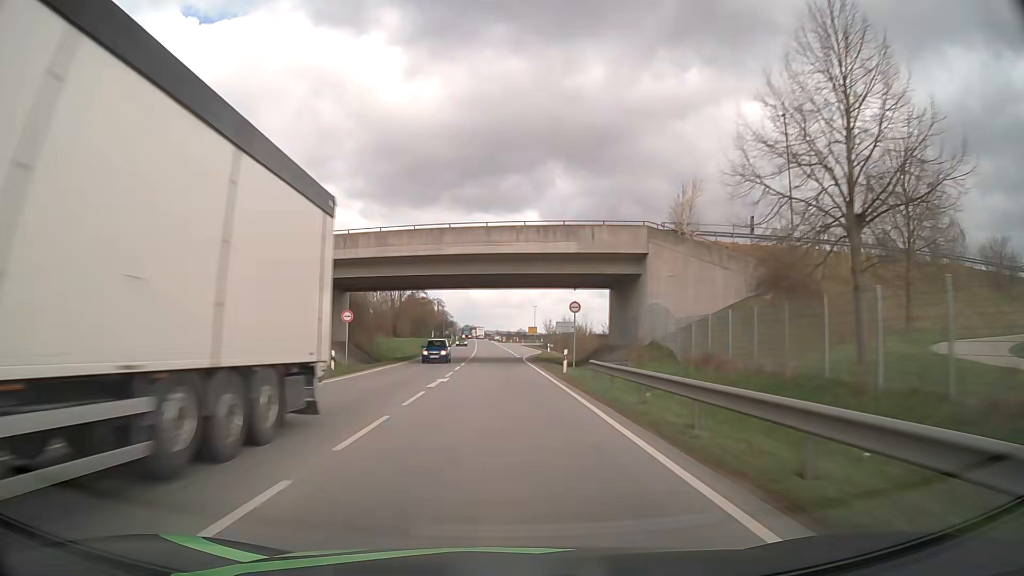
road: primary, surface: asphalt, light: Day
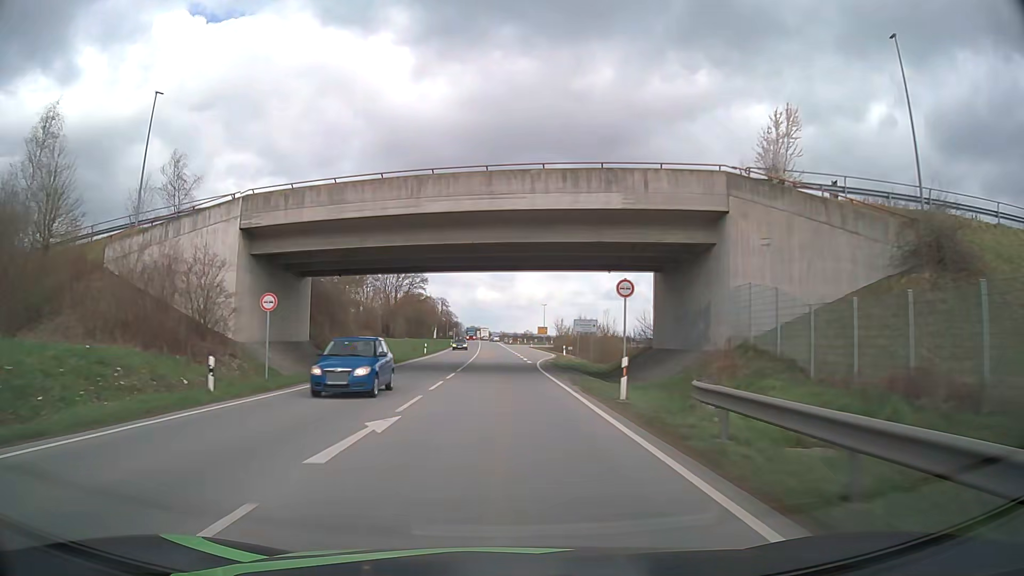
(0.0, +13.0) m; -1°
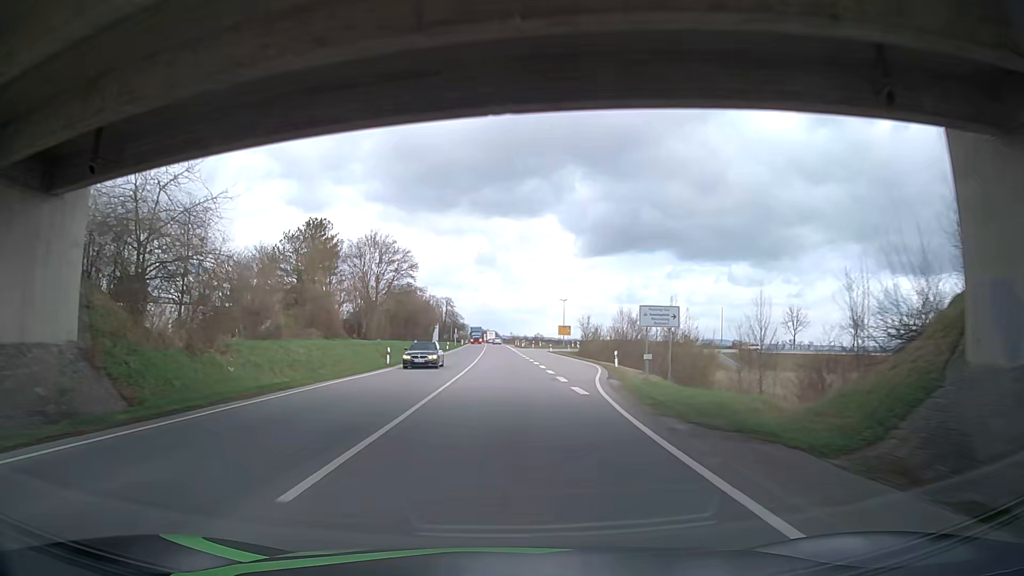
(-0.2, +26.0) m; -1°
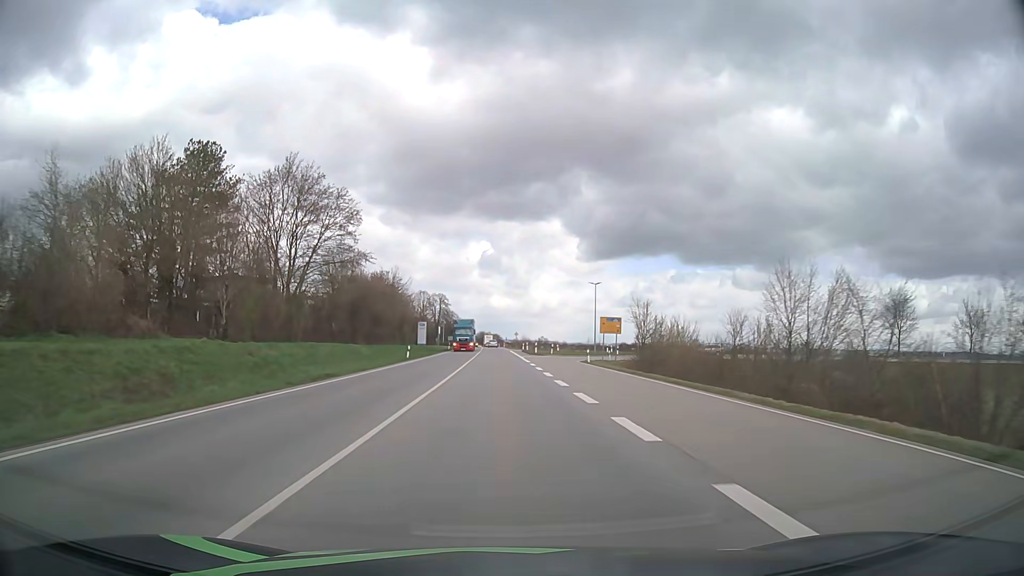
(+0.1, +38.9) m; 0°
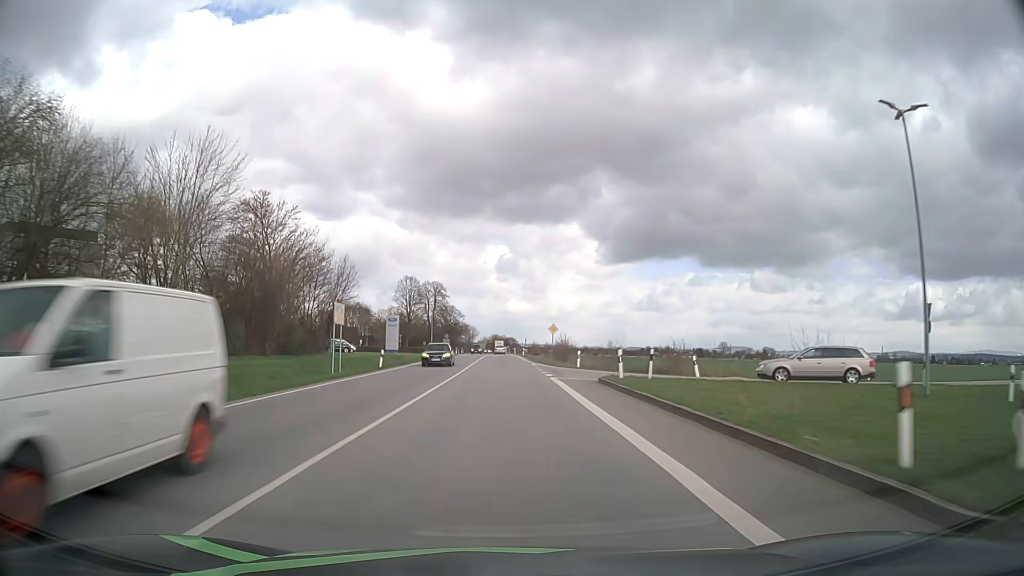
(-0.4, +64.4) m; -1°
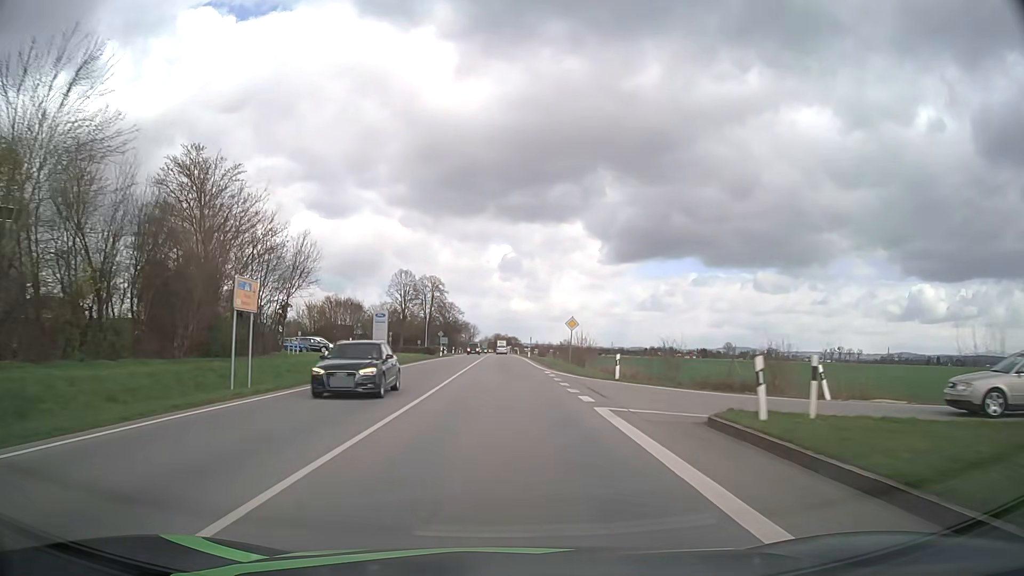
(0.0, +12.8) m; 0°
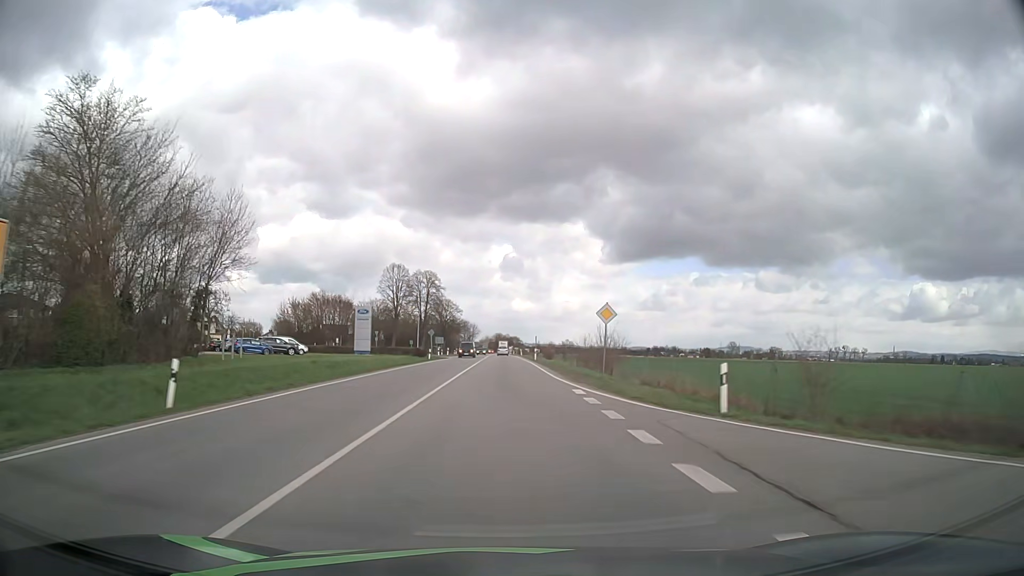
(0.0, +12.8) m; 0°
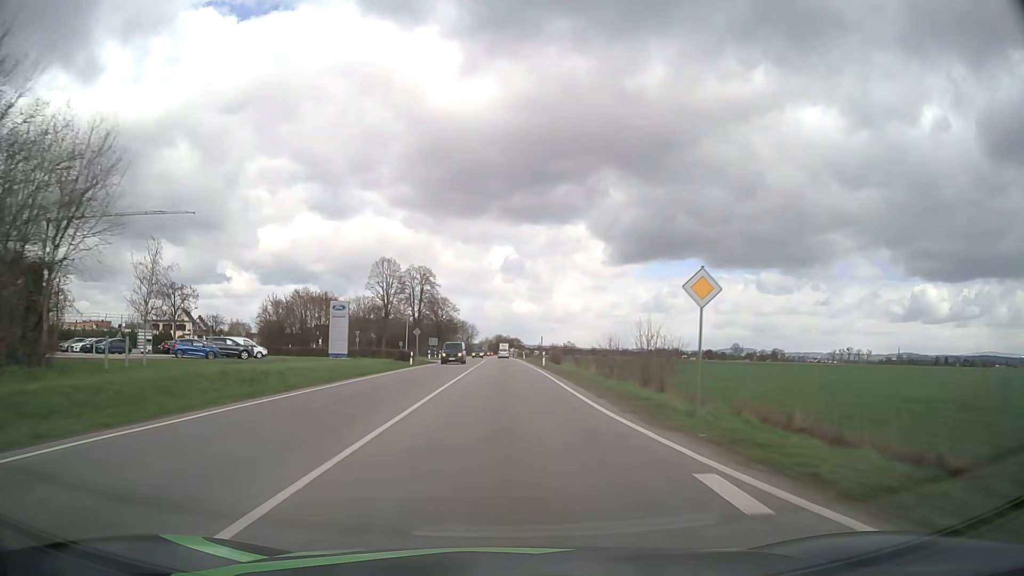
(0.0, +12.8) m; 0°
(0, +10) (0, +20) (0, +30) (0, +40) (0, +50) (0, +60) (0, +70) (0, +80) (0, +90) (0, +100) m
